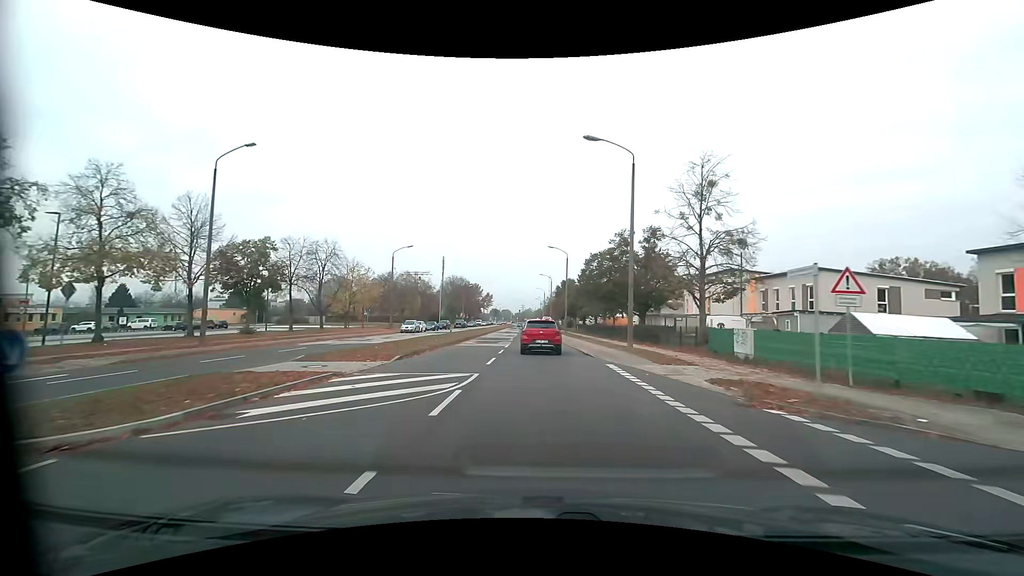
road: tertiary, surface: asphalt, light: Day
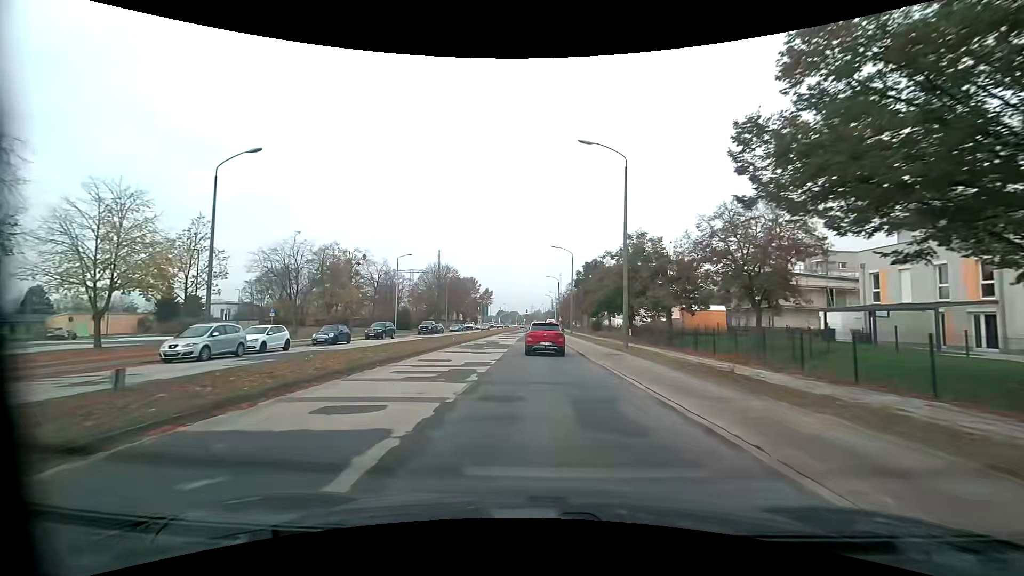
(-0.5, +40.2) m; -1°
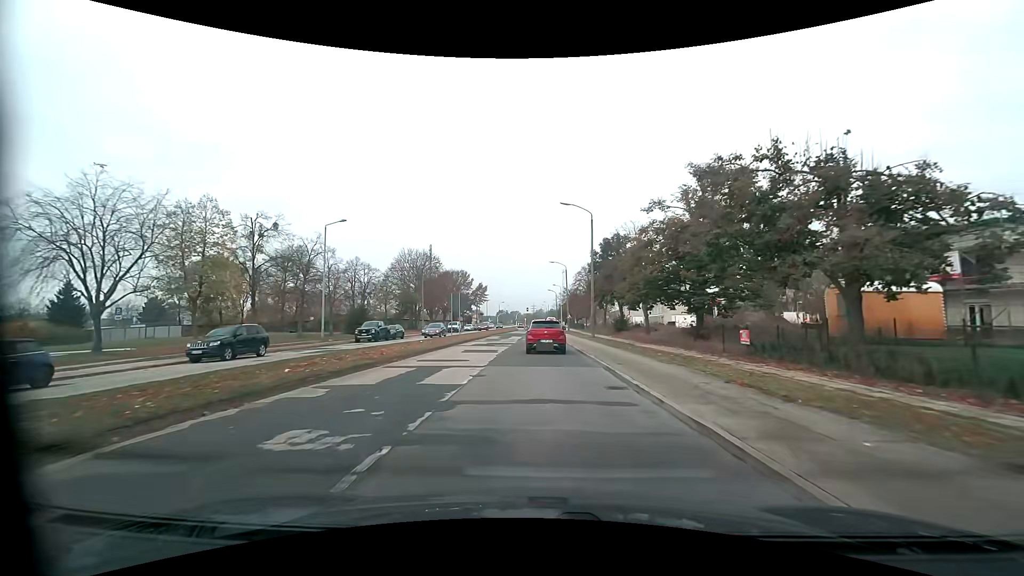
(+0.1, +23.8) m; 0°
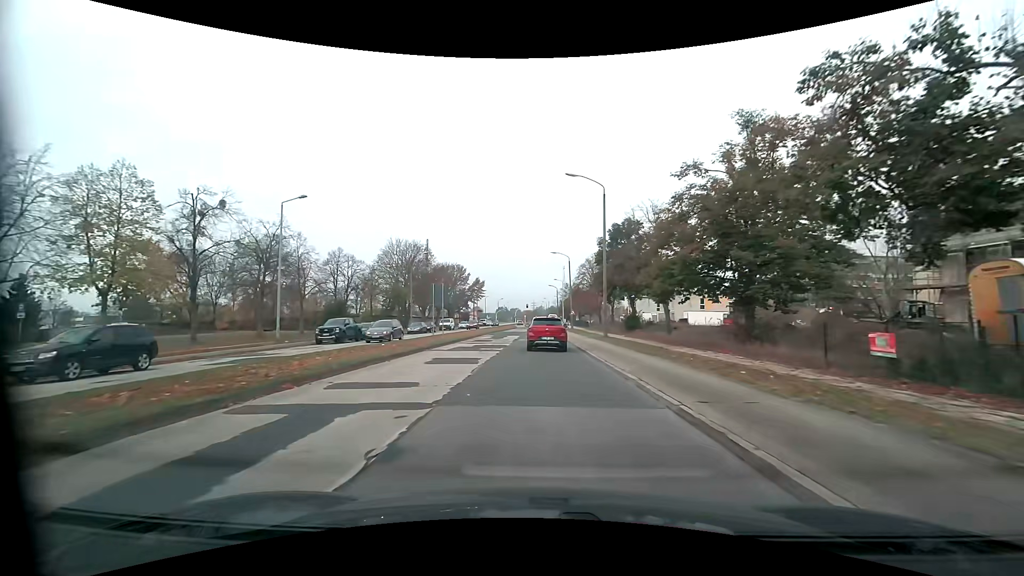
(0.0, +7.8) m; 0°
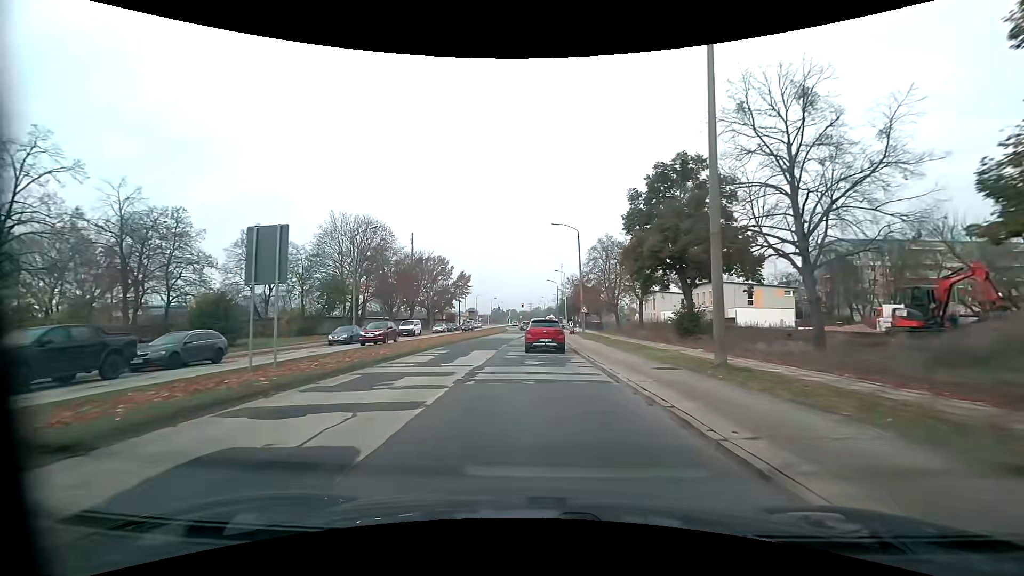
(0.0, +22.4) m; +1°
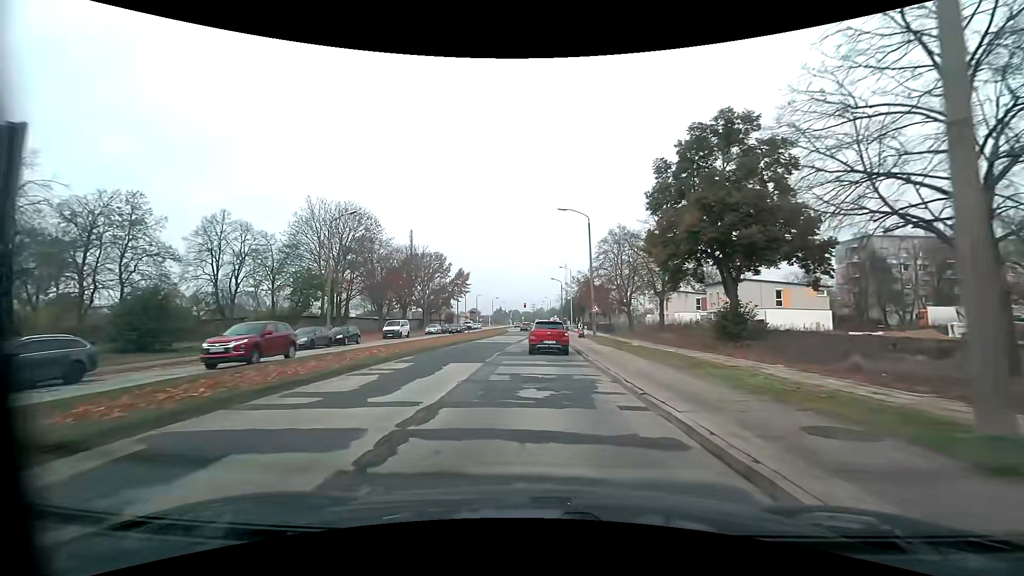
(-0.1, +7.3) m; -1°
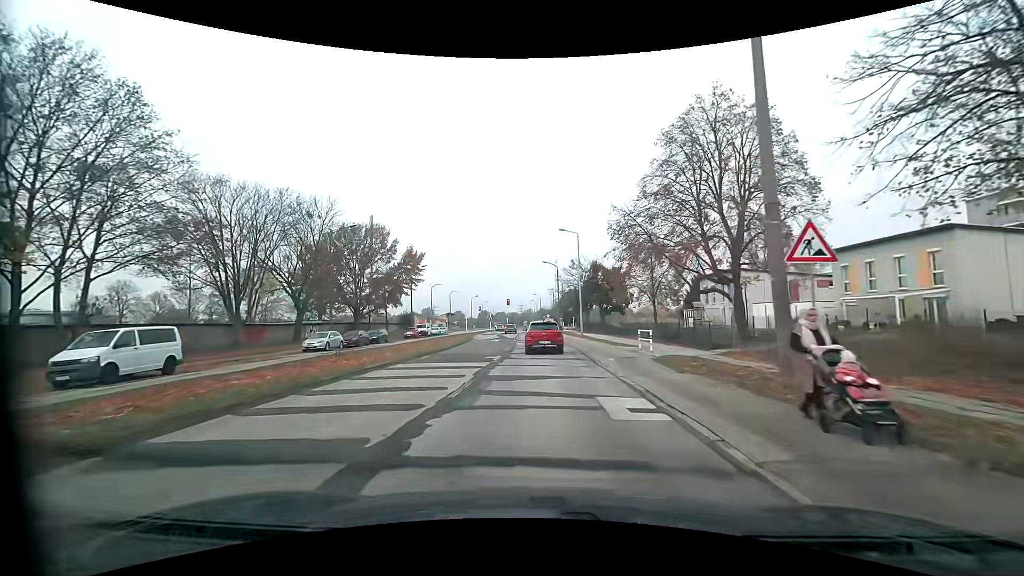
(+0.1, +34.9) m; +1°
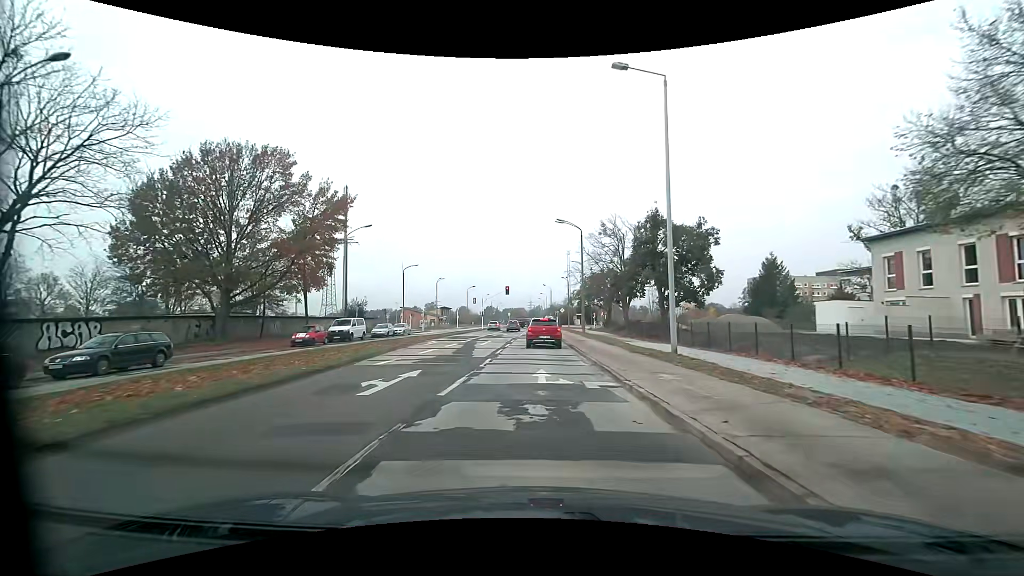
(-0.1, +32.3) m; -1°
(0, +10) (0, +20) (0, +30) (0, +40) (-1, +50) (-1, +60) (-1, +70) (-1, +80) (-1, +90) (-1, +100) m
